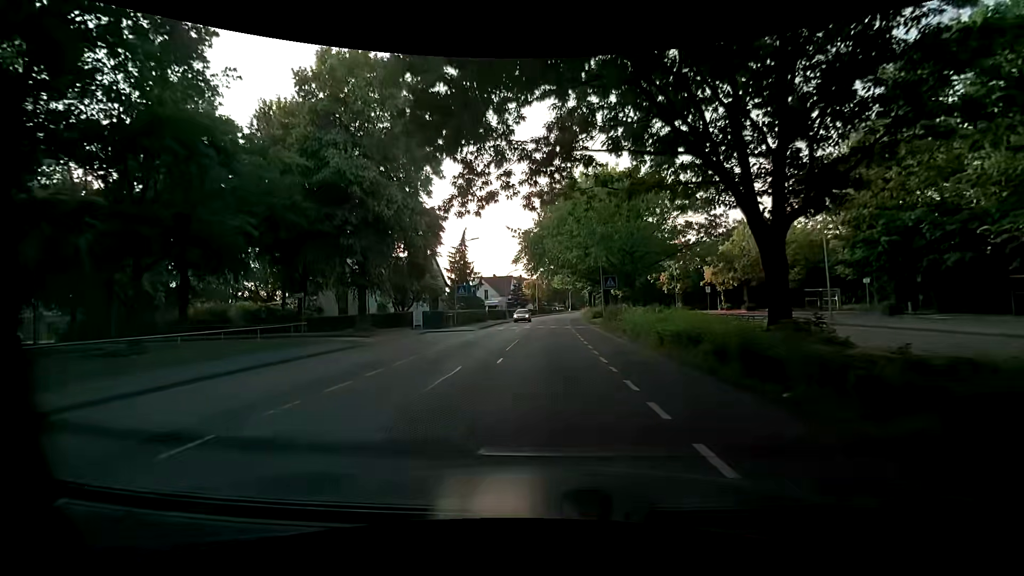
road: unclassified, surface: asphalt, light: Day
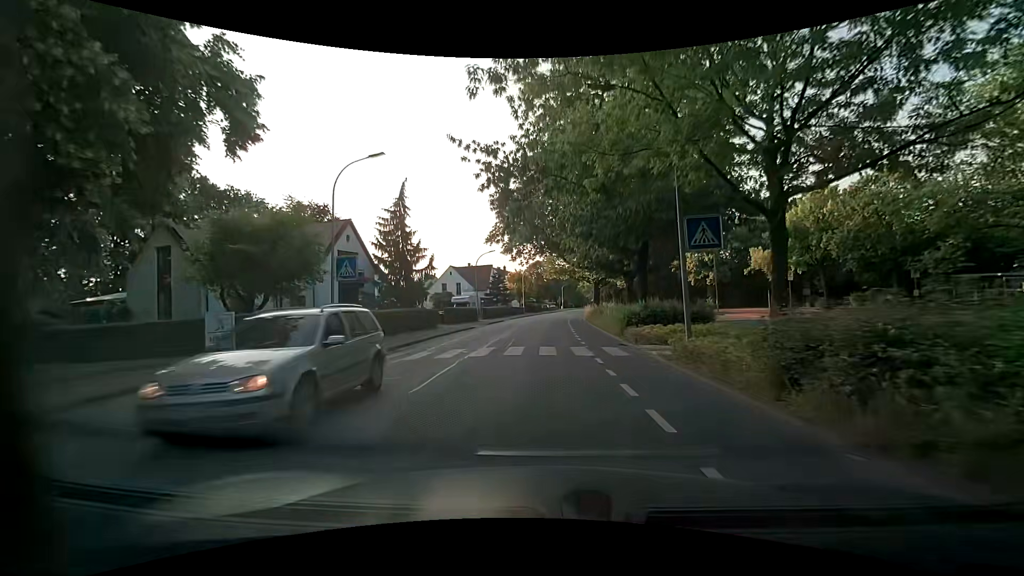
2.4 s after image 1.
(+0.2, +22.4) m; +1°
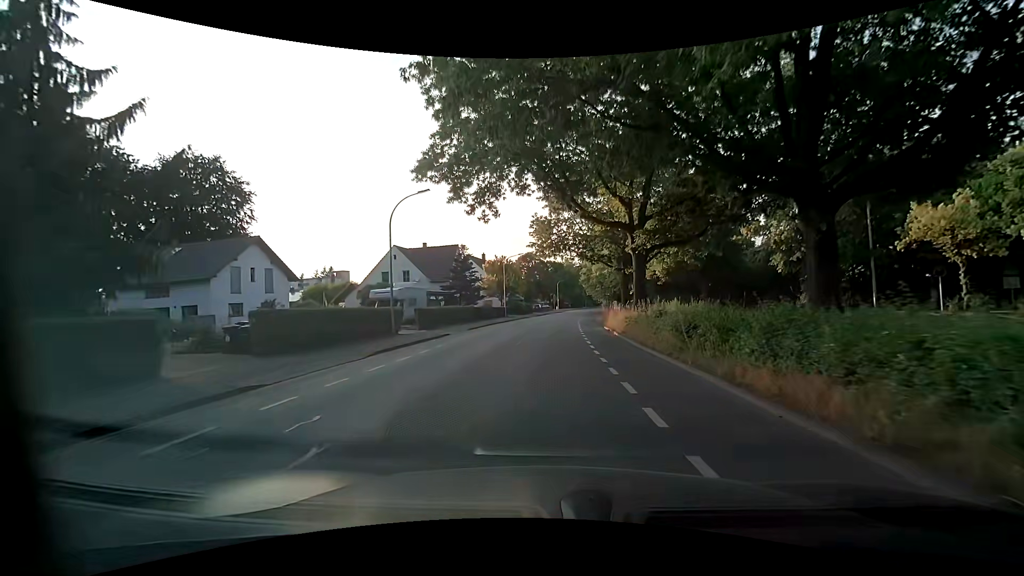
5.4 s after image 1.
(+0.2, +27.2) m; +1°
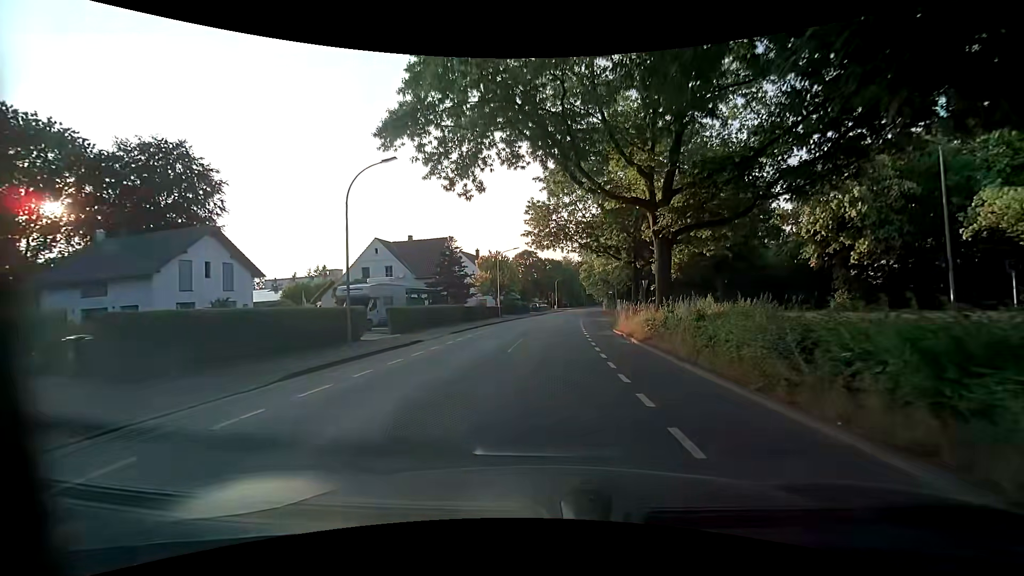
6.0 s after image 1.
(0.0, +5.4) m; 0°
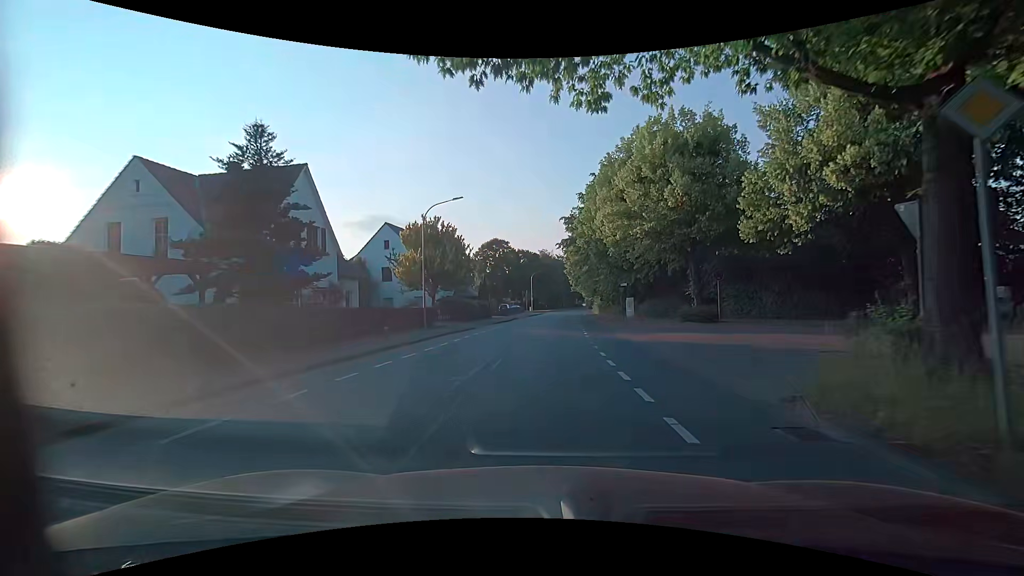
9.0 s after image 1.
(+0.6, +27.0) m; +3°
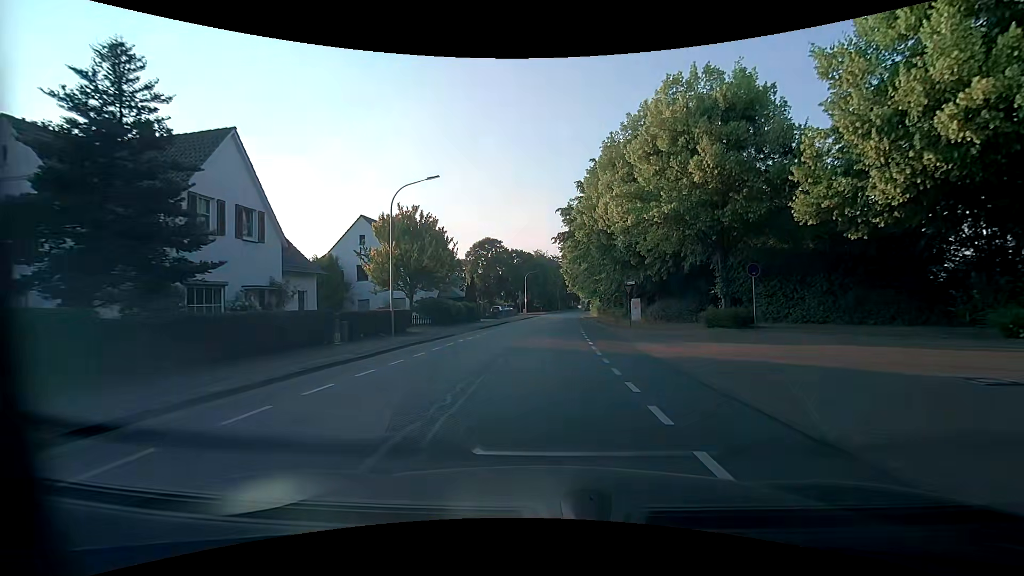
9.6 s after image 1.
(0.0, +5.5) m; -1°
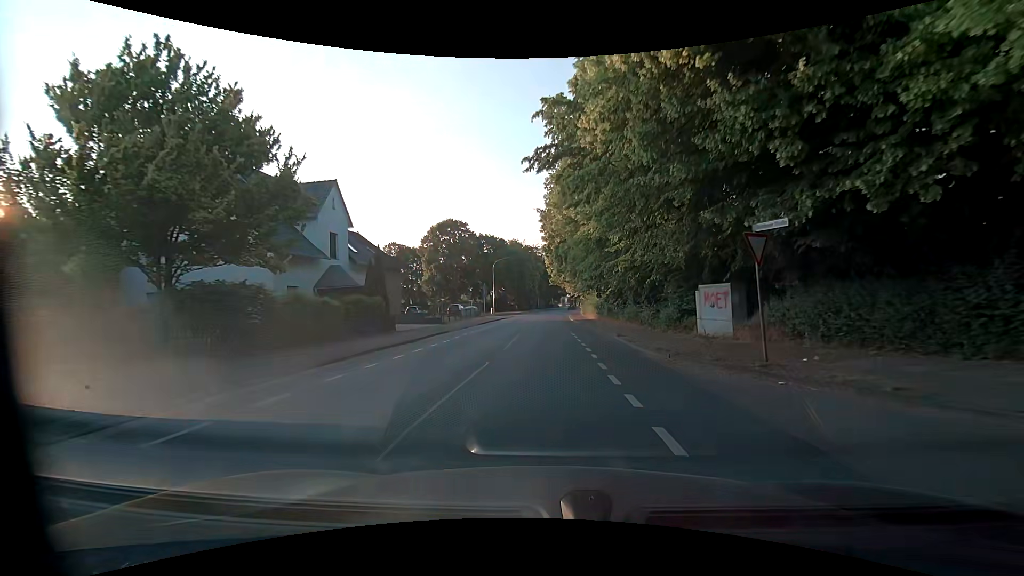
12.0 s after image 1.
(+0.9, +22.4) m; +3°
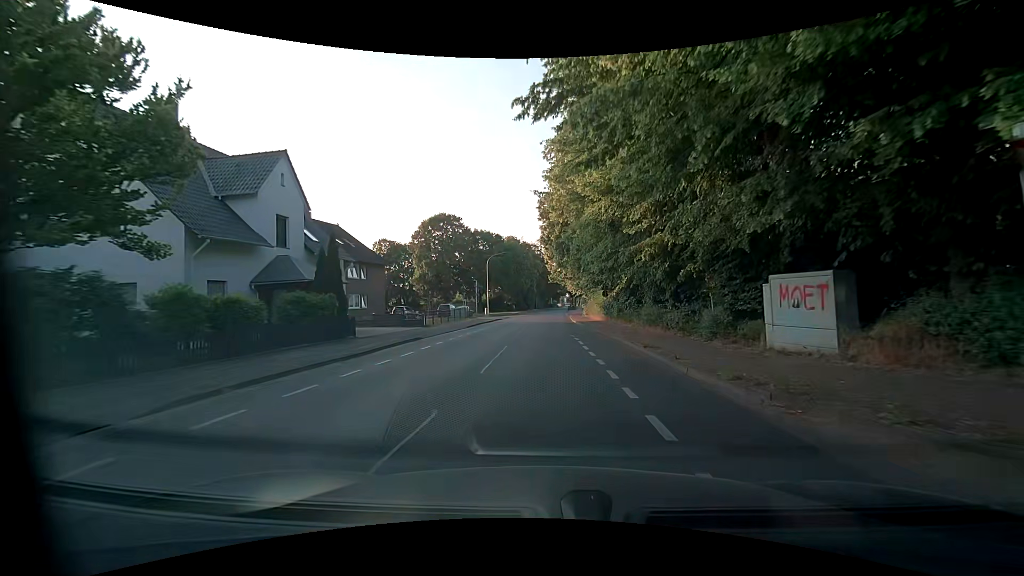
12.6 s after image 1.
(0.0, +5.7) m; +1°
(0, +10) (0, +20) (0, +30) (0, +40) (0, +50) (0, +60) (0, +70) (-3, +79) (-12, +82) (-22, +83) m
